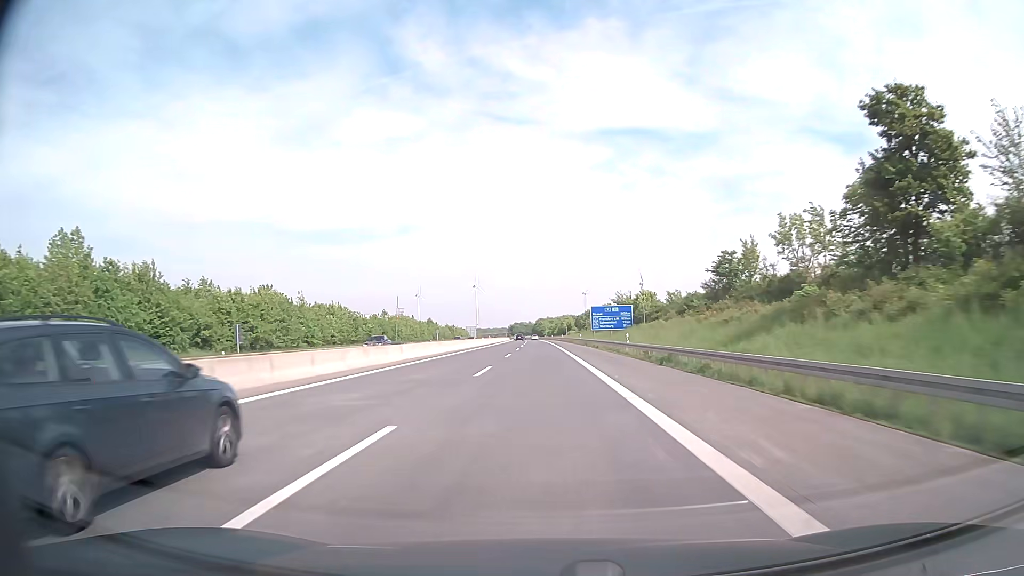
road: motorway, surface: asphalt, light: Day
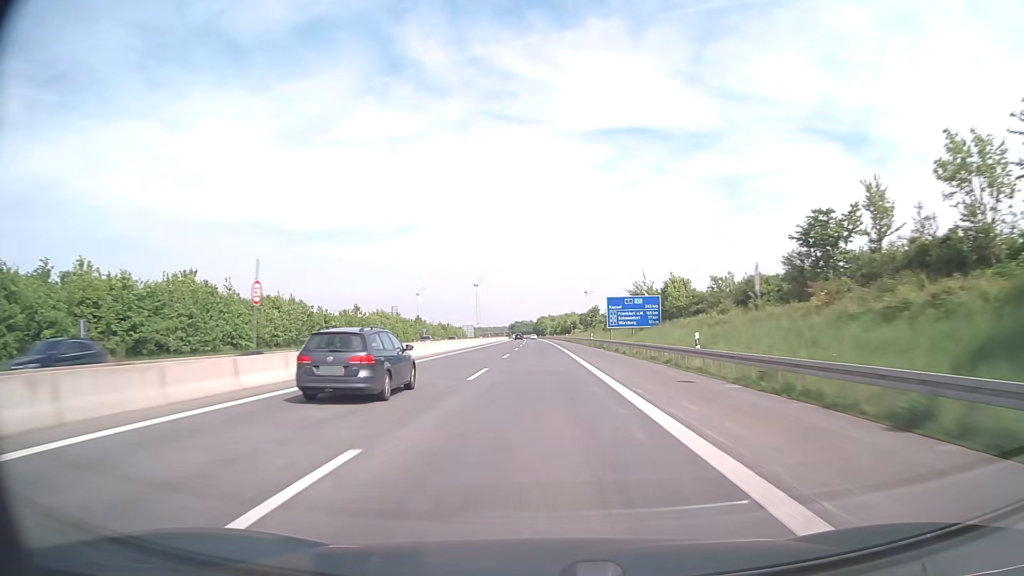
(0.0, +19.9) m; 0°
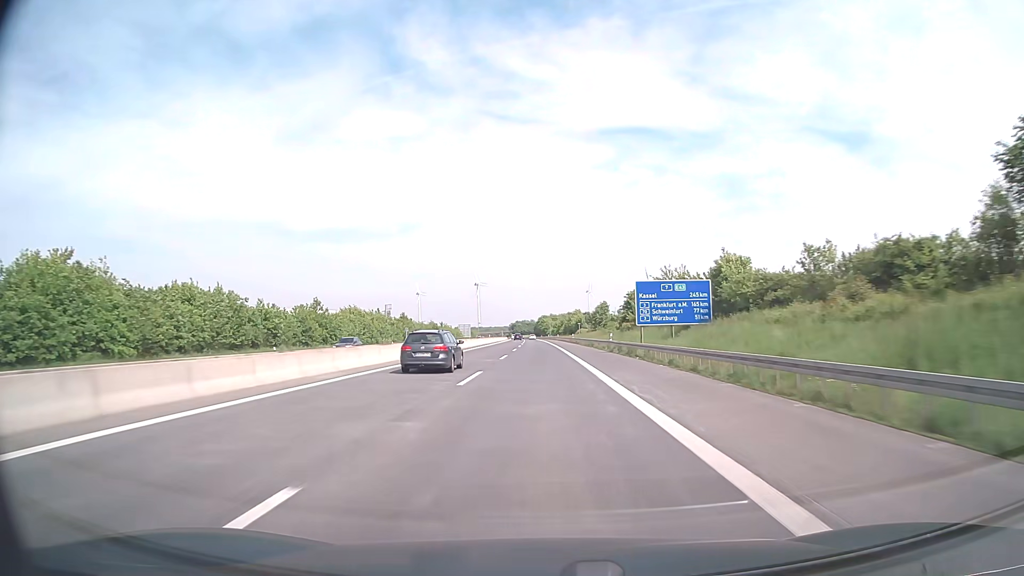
(0.0, +19.9) m; 0°
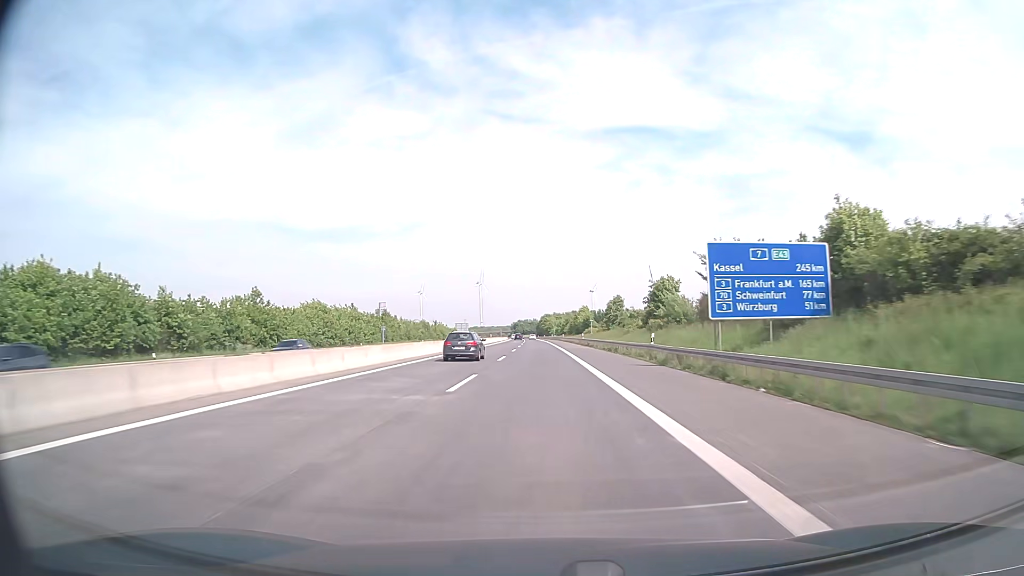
(0.0, +19.9) m; 0°
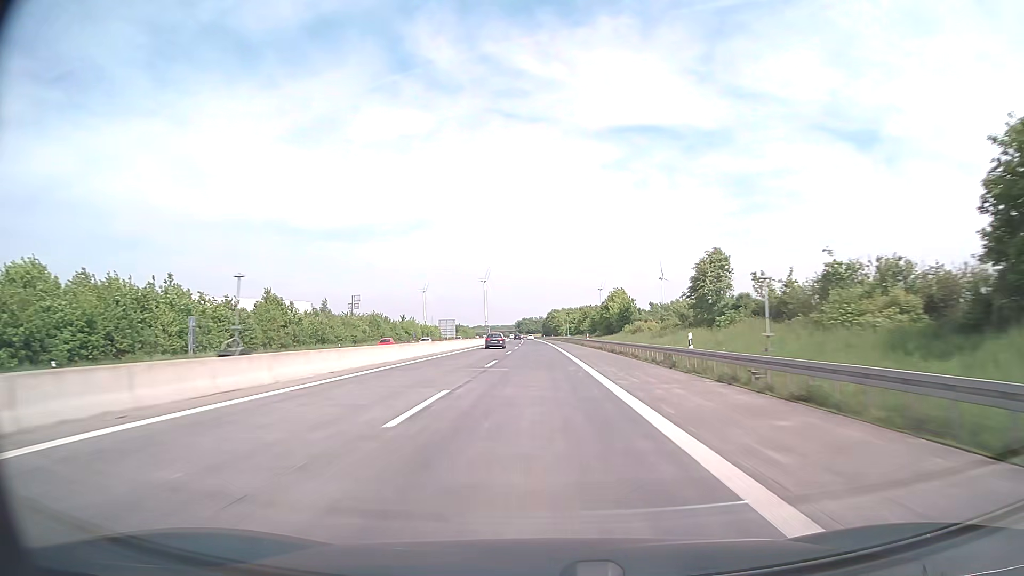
(-0.4, +59.6) m; -1°
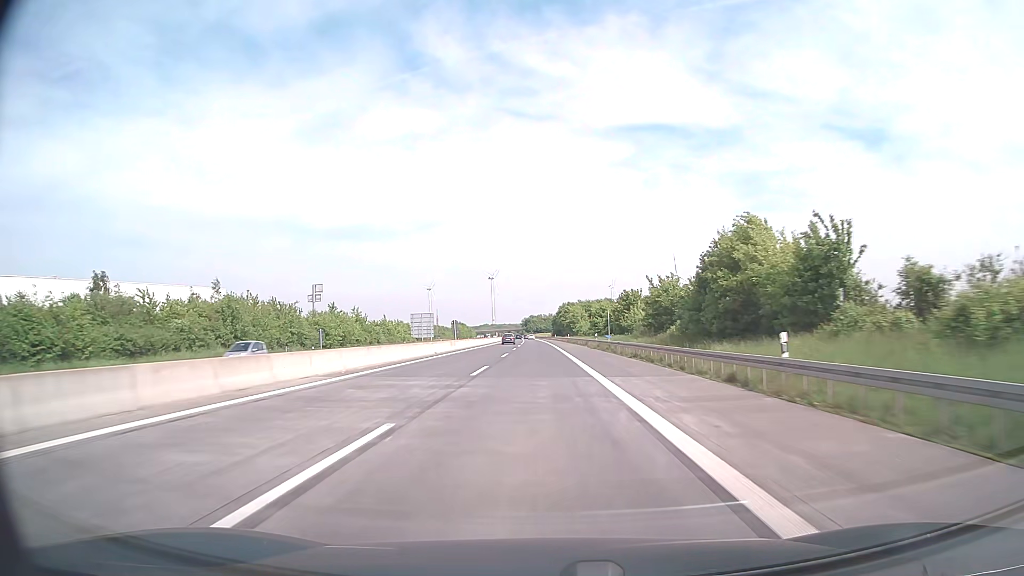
(-0.3, +59.6) m; -1°
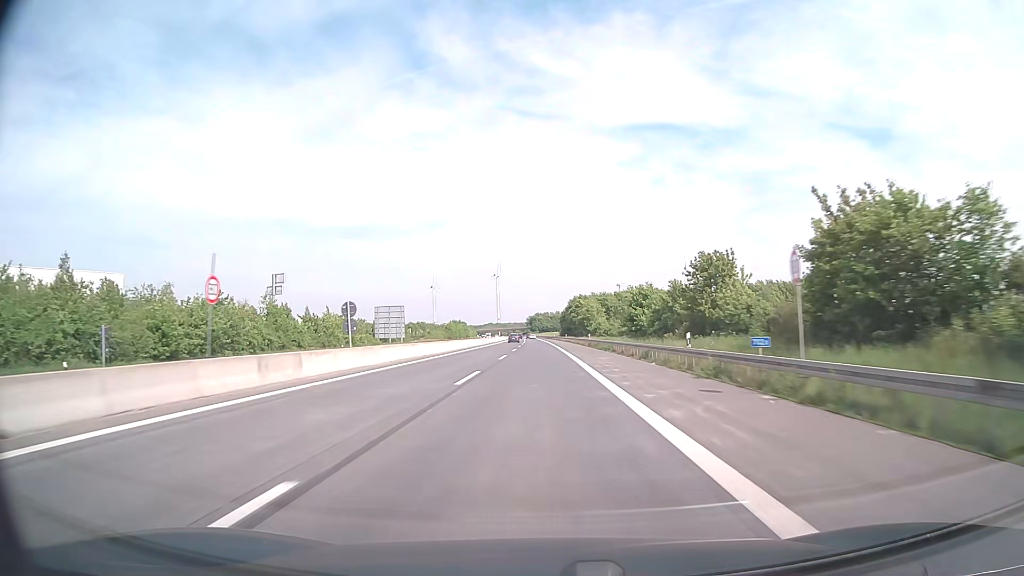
(-0.2, +39.7) m; 0°
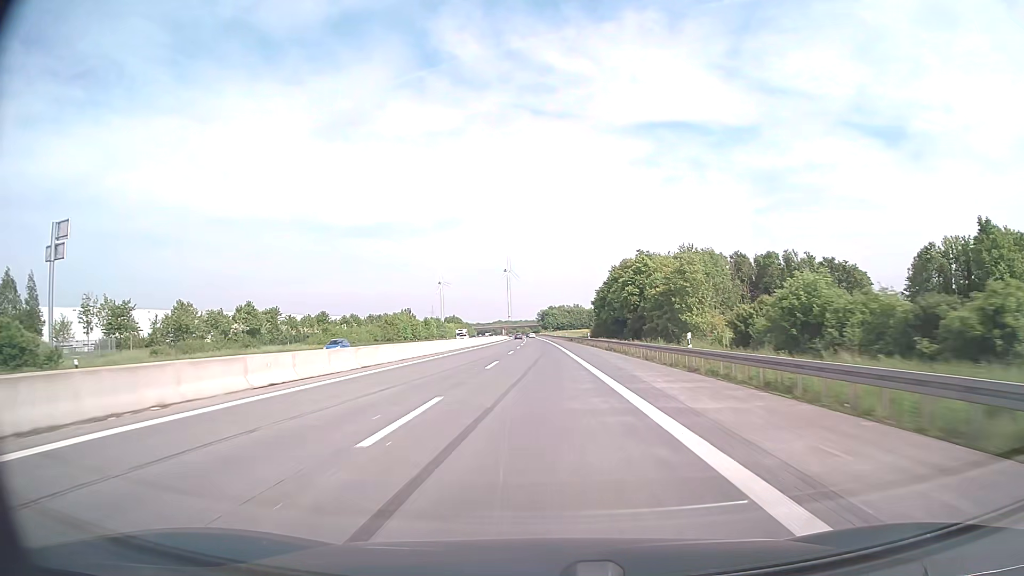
(-1.2, +99.3) m; -1°
(0, +10) (0, +20) (0, +30) (0, +40) (0, +50) (0, +60) (-1, +70) (-1, +80) (-1, +90) (-1, +100) m
